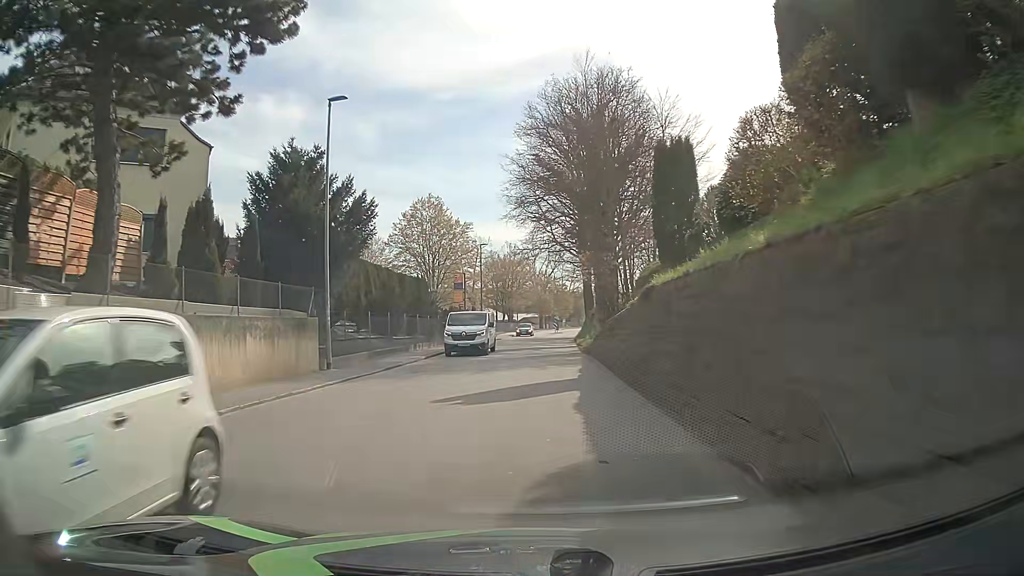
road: tertiary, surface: asphalt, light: Day
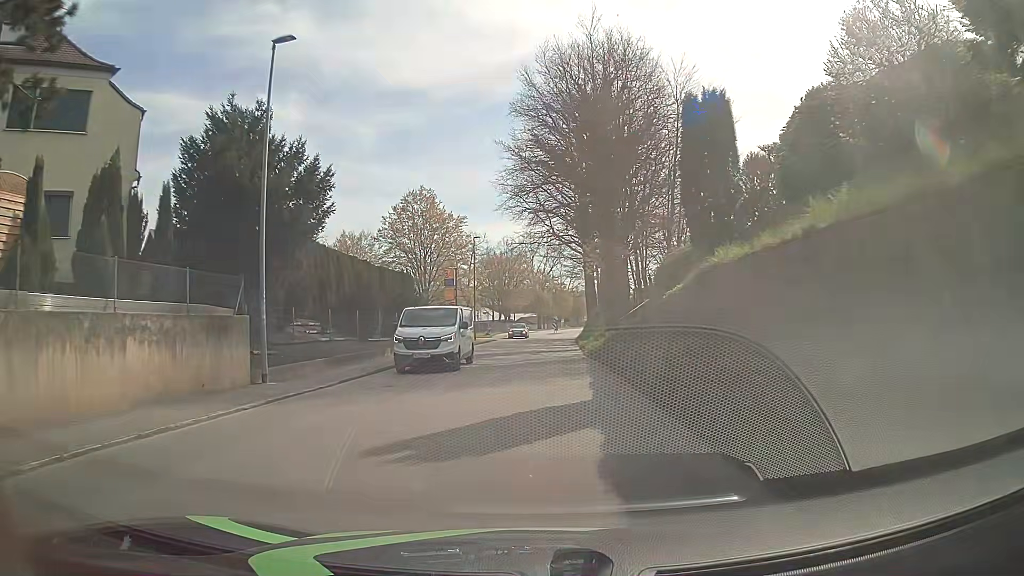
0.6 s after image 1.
(0.0, +4.8) m; 0°
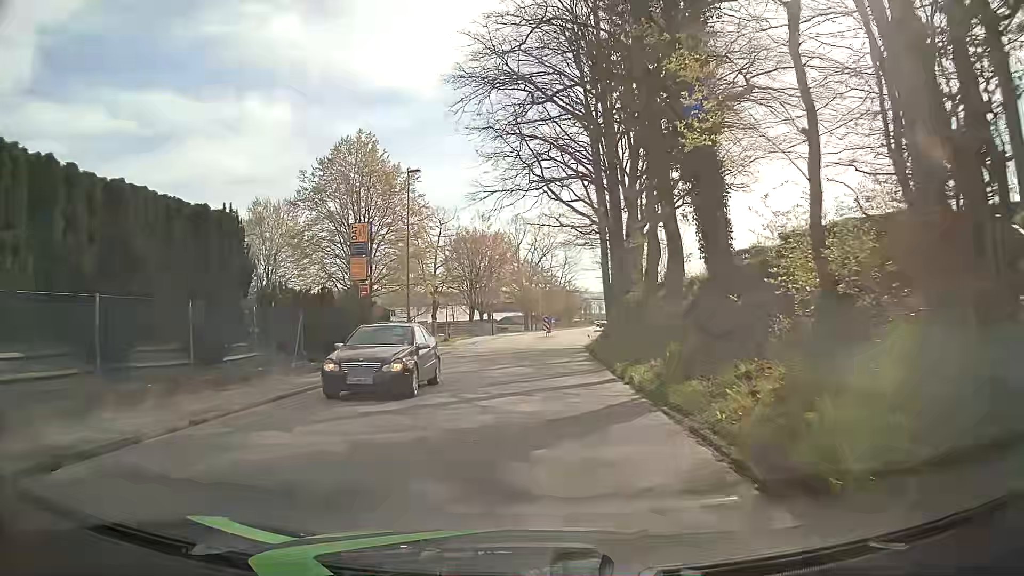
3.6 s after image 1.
(+0.4, +23.9) m; +1°
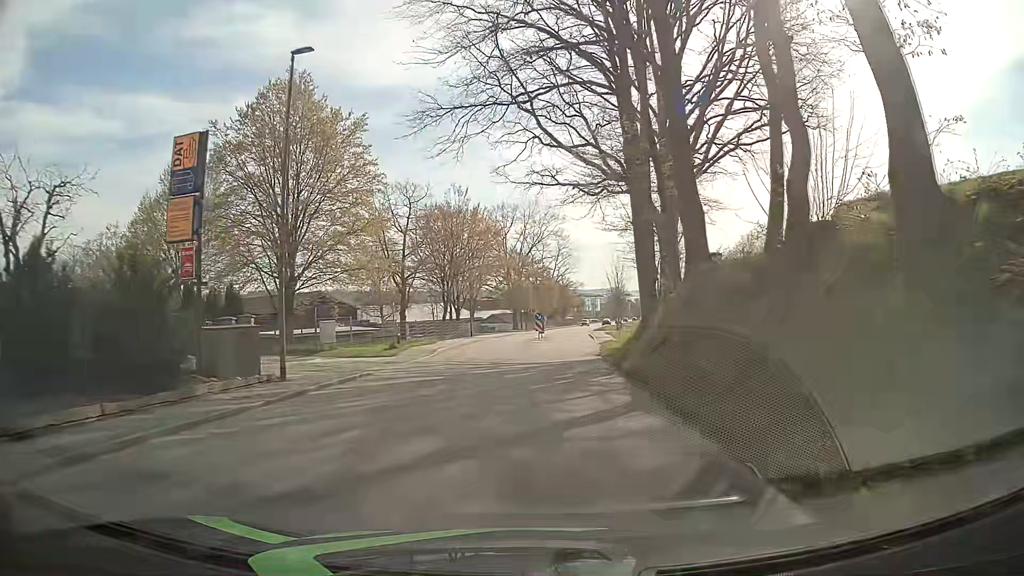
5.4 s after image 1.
(0.0, +14.4) m; +1°
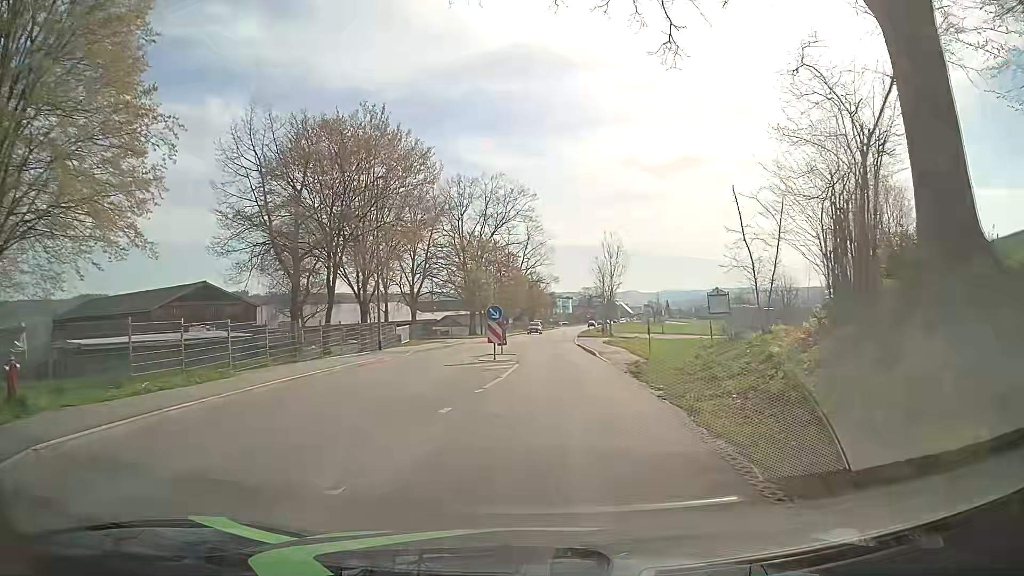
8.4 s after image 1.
(+0.3, +24.0) m; +3°
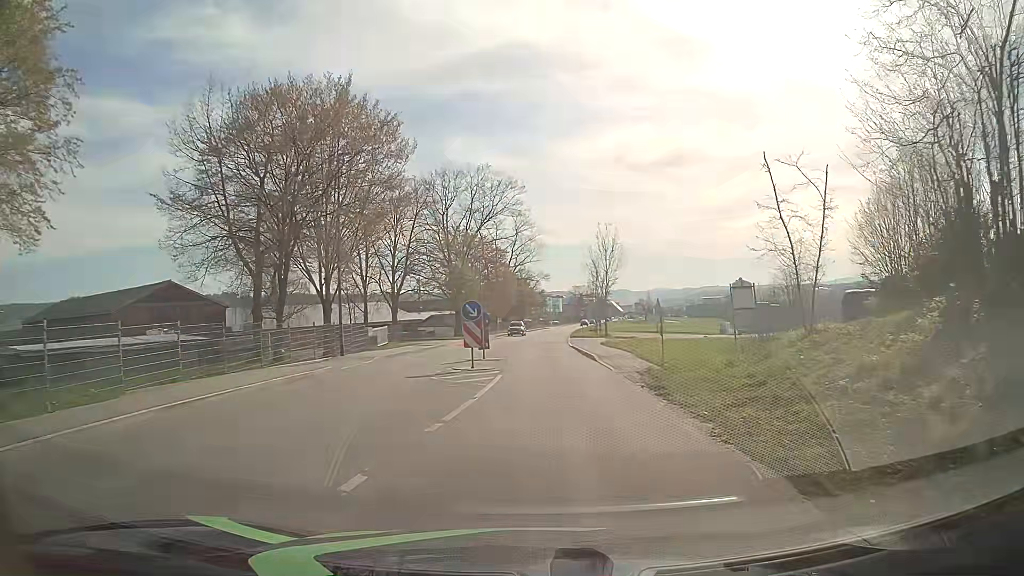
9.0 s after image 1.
(0.0, +4.8) m; +1°
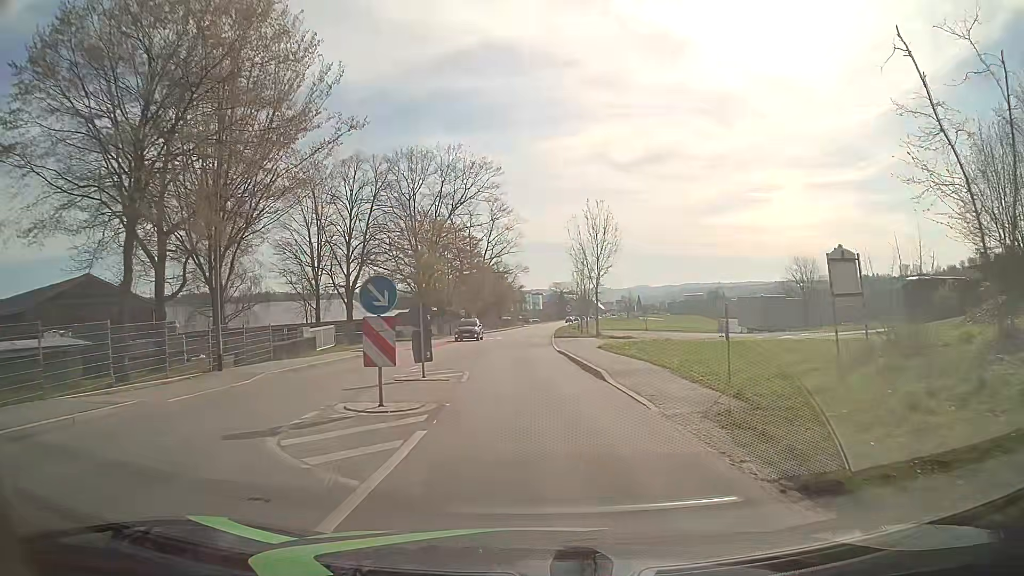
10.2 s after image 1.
(0.0, +9.6) m; +1°
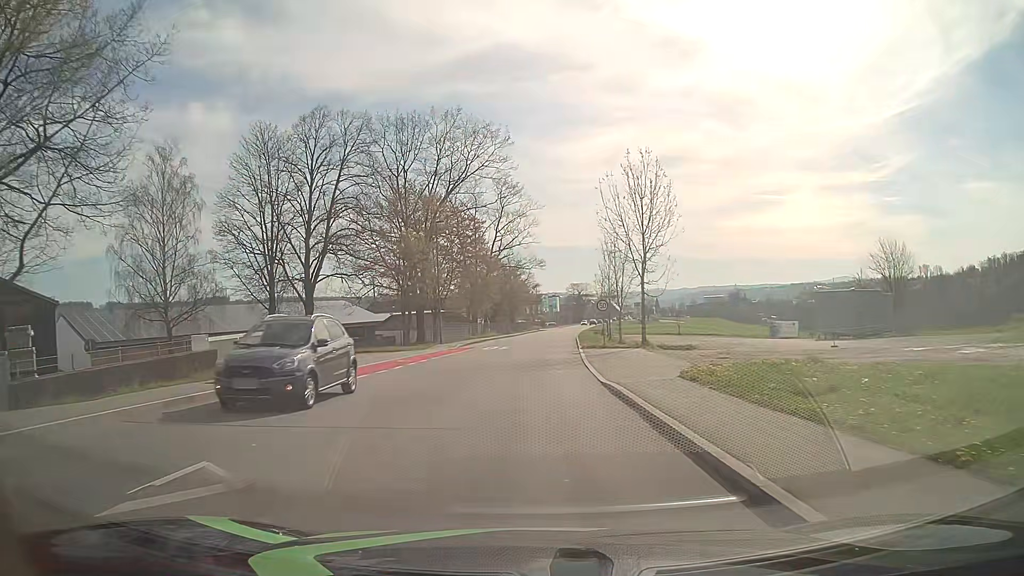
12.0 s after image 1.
(0.0, +14.4) m; -1°
(0, +10) (0, +20) (0, +30) (+1, +40) (+1, +50) (+2, +60) (+3, +70) (+3, +80) (+4, +90) (+5, +100) m
